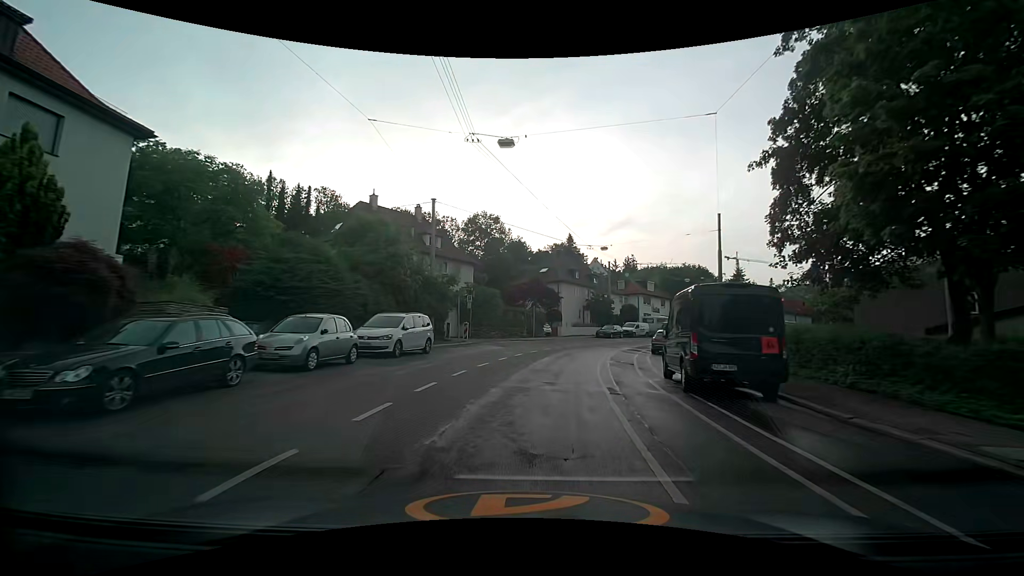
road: secondary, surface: asphalt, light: Day
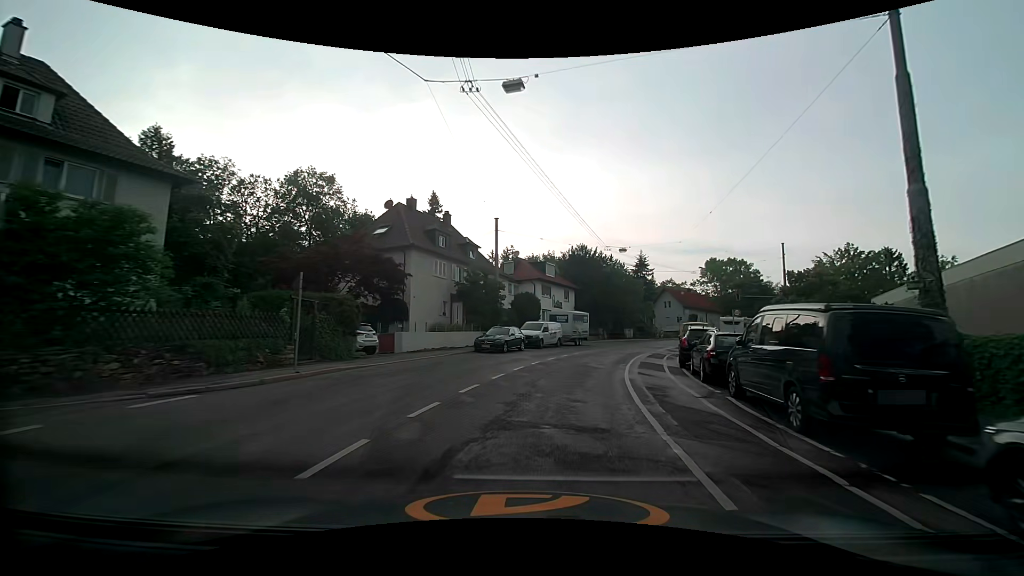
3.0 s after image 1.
(+3.5, +29.4) m; +16°
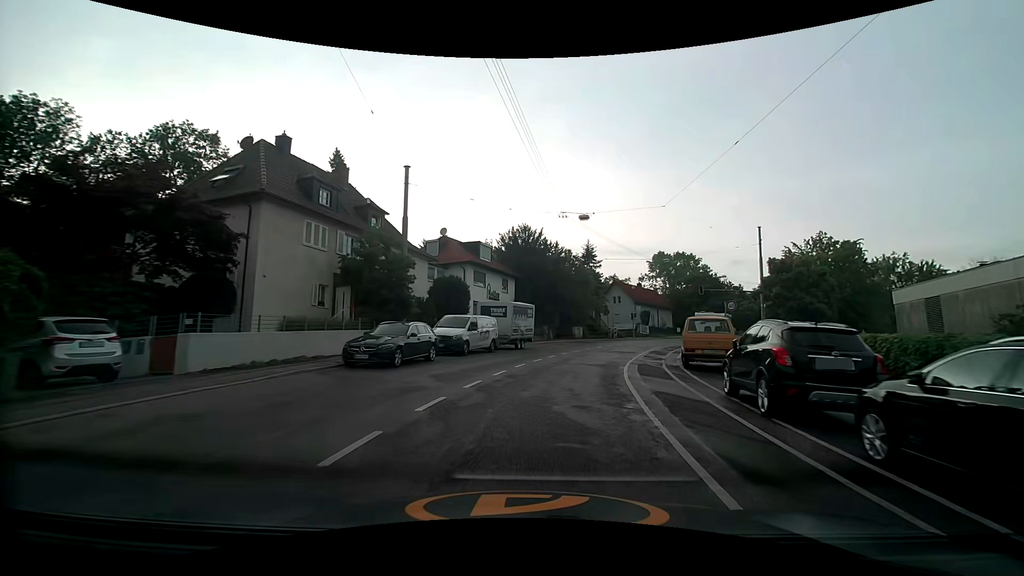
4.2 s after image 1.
(+0.6, +11.8) m; +7°
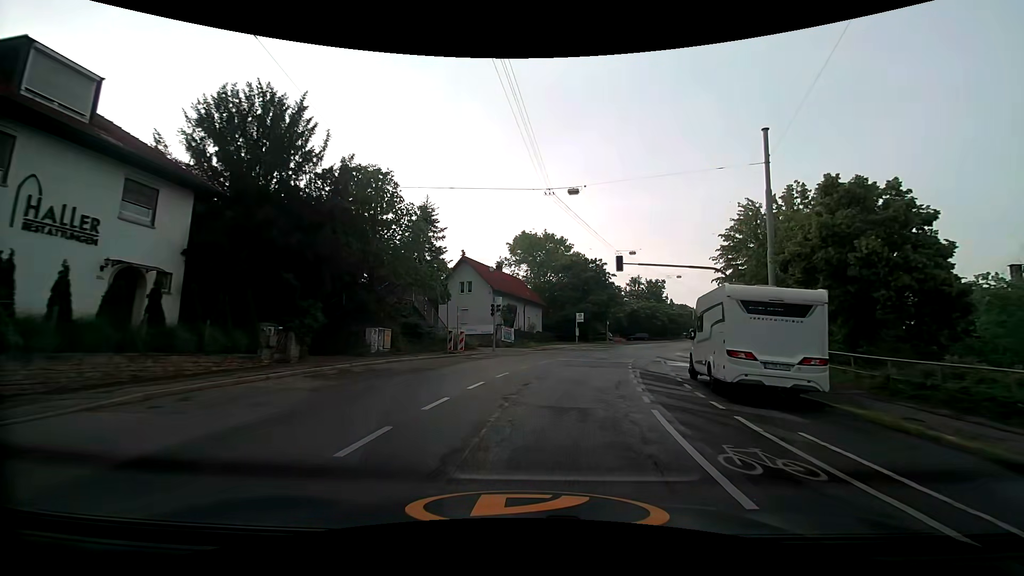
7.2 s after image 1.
(+4.6, +29.5) m; +17°
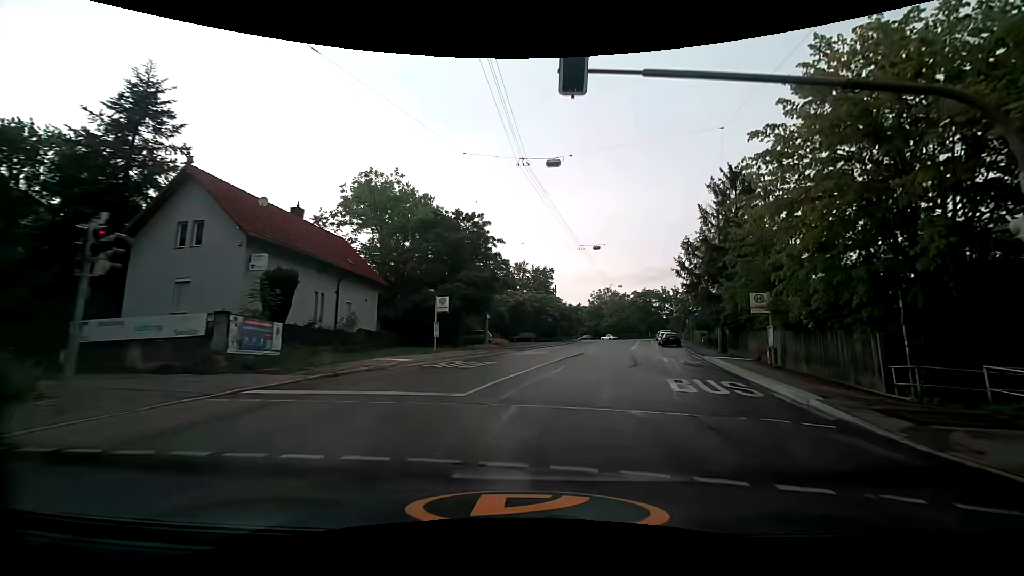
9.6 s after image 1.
(+2.9, +23.9) m; +14°
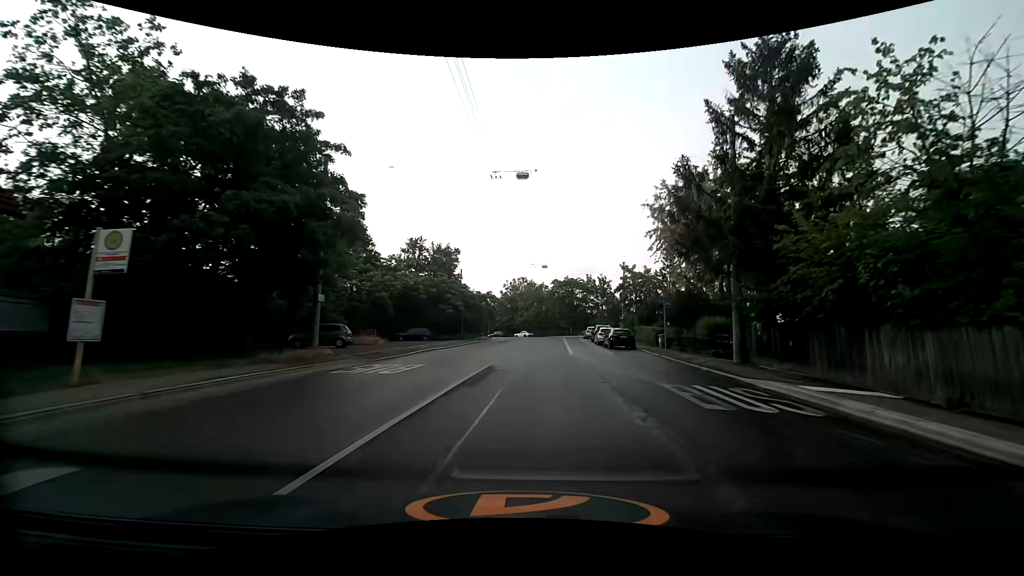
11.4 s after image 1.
(+1.8, +18.4) m; +10°
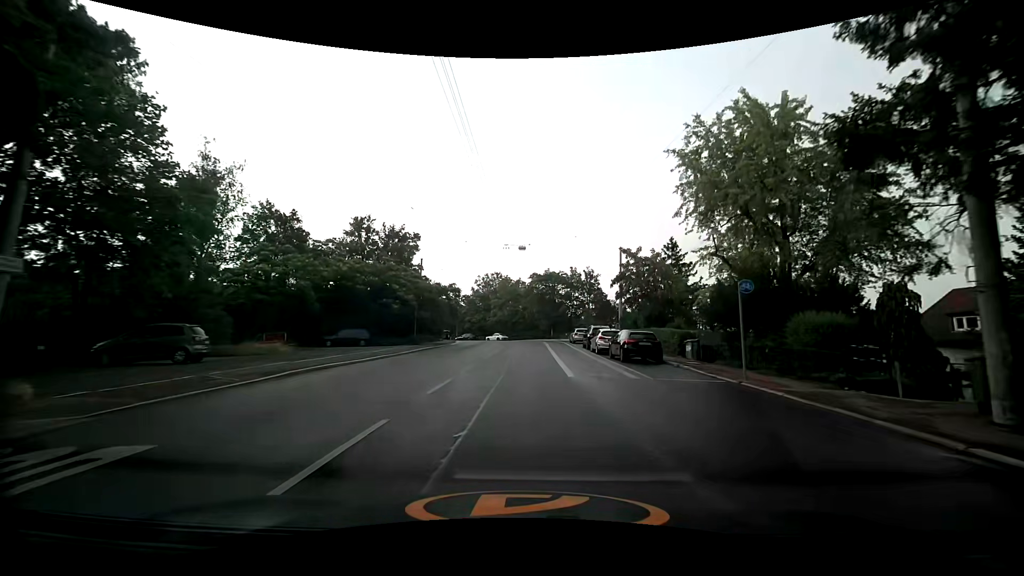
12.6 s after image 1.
(+0.4, +12.7) m; +3°
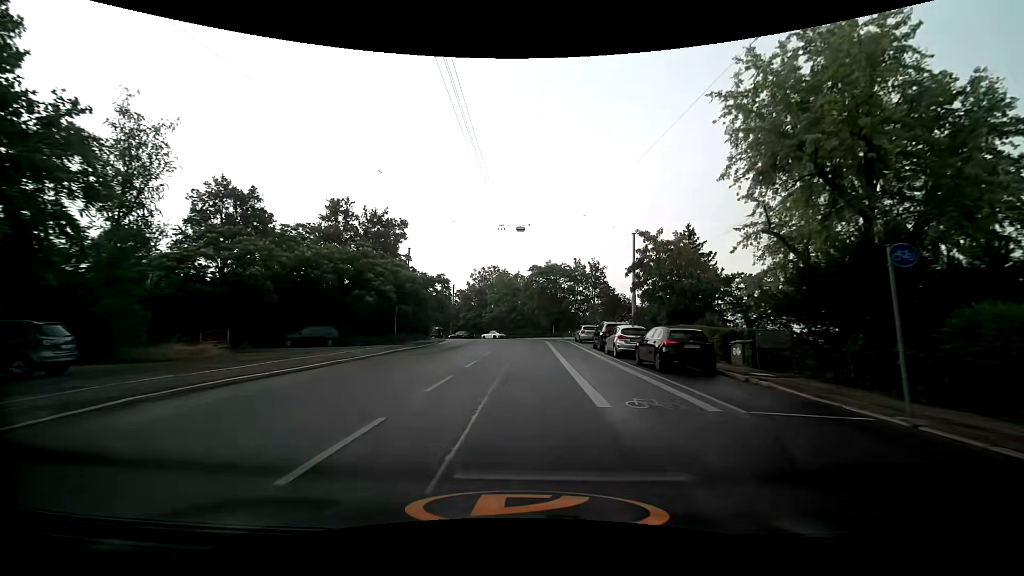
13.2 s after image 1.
(+0.1, +6.3) m; 0°
(0, +10) (0, +20) (0, +30) (0, +40) (-1, +50) (-3, +60) (-9, +68) (-16, +74) (-26, +78) (-36, +78) m
